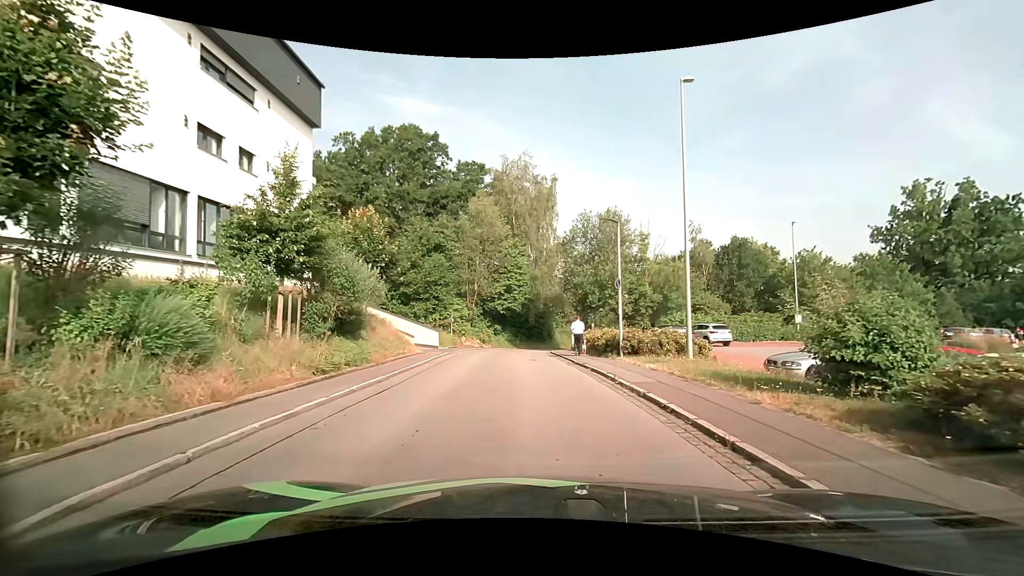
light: Day
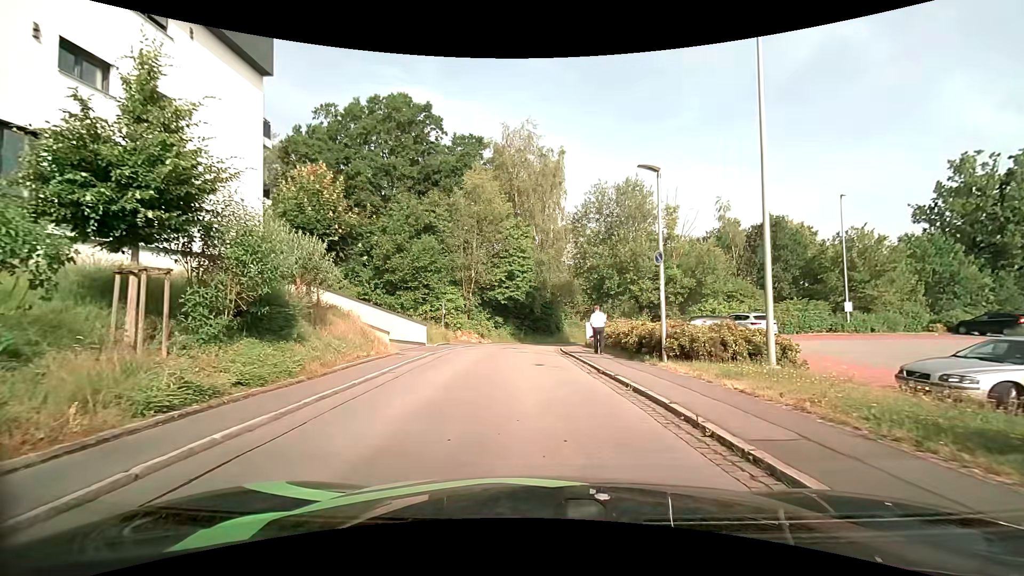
(0.0, +5.7) m; 0°
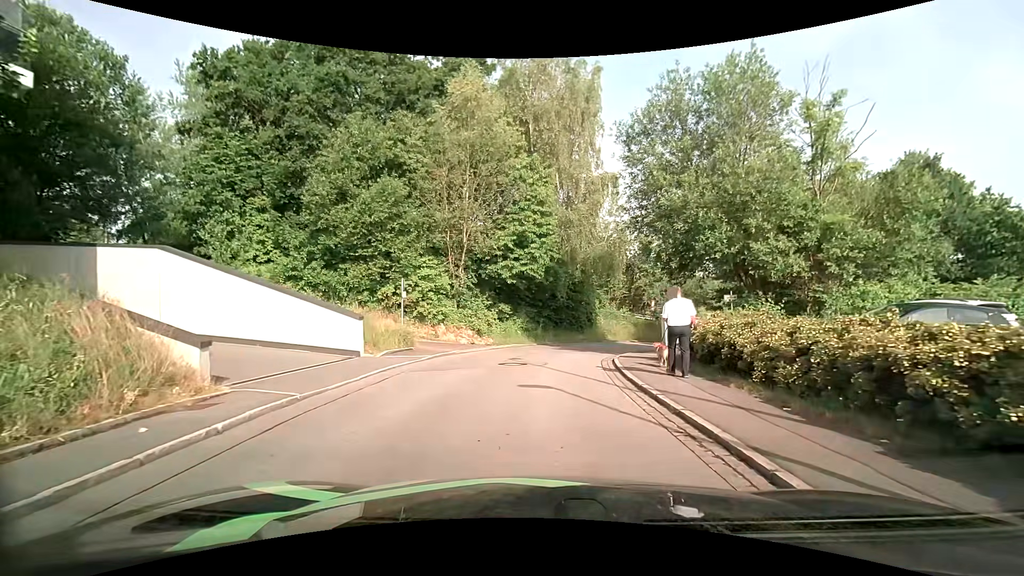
(-0.4, +13.0) m; -2°
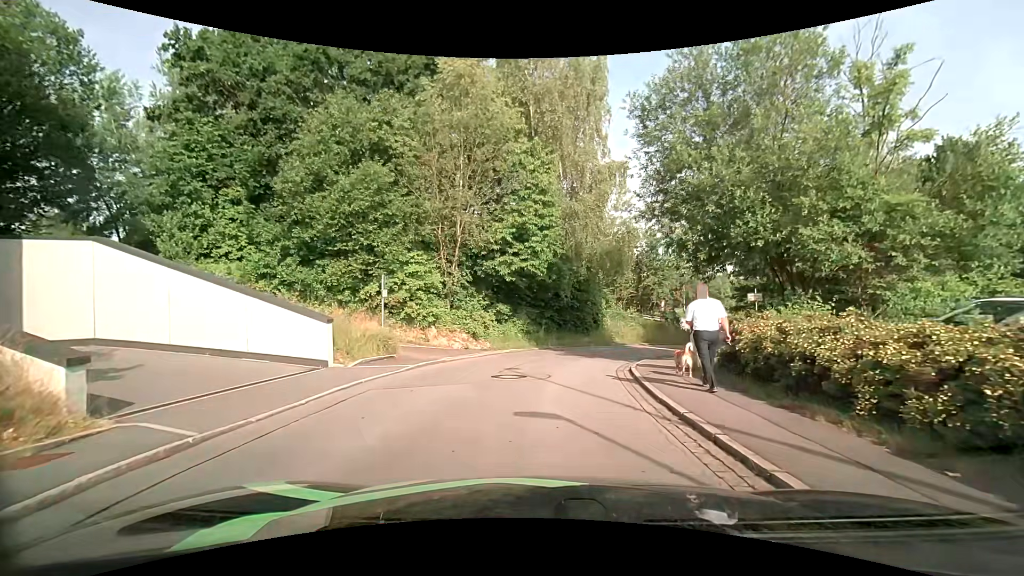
(0.0, +2.5) m; -1°
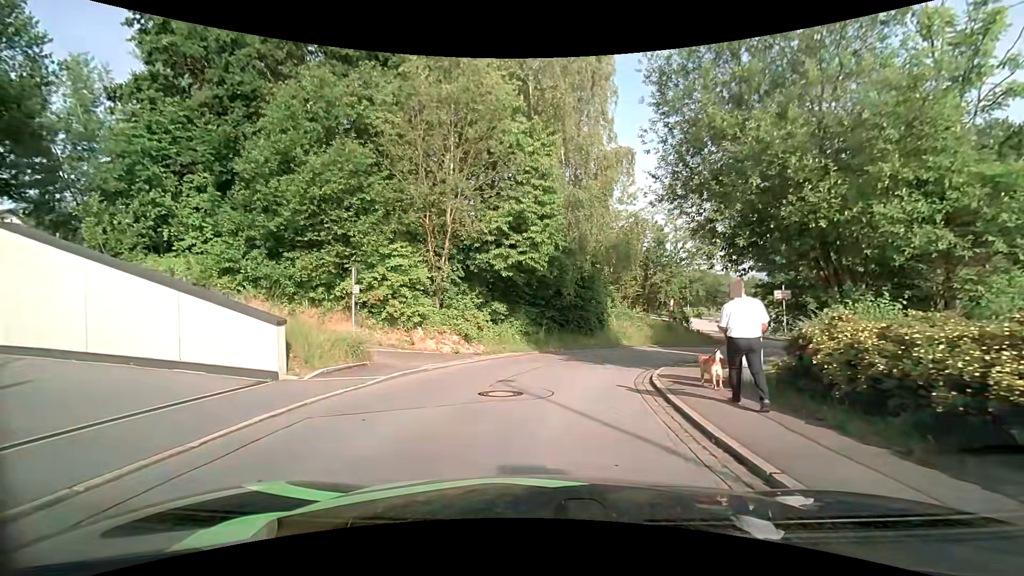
(0.0, +2.4) m; 0°
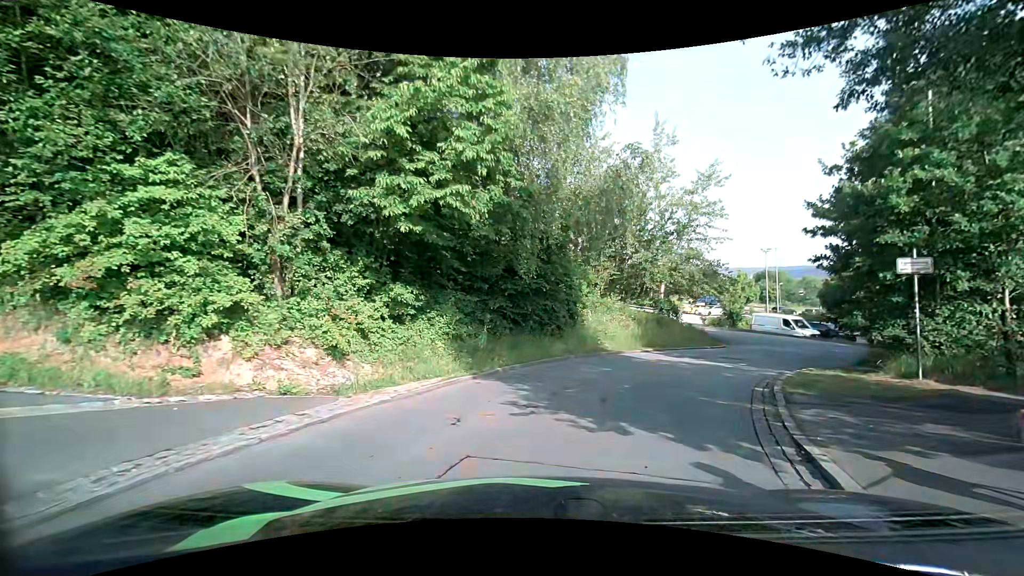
(+0.3, +9.4) m; +6°
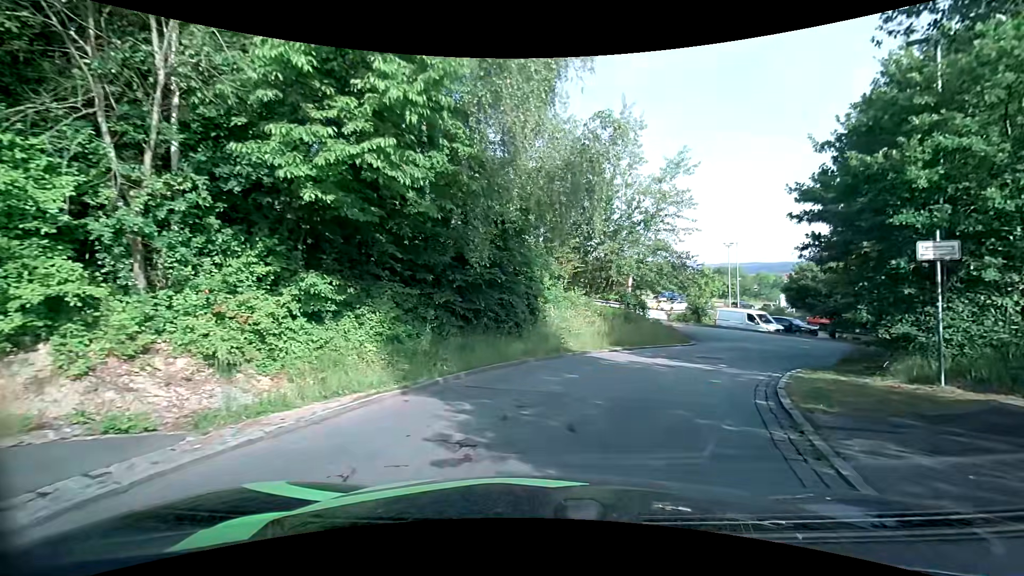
(+0.1, +2.3) m; +5°
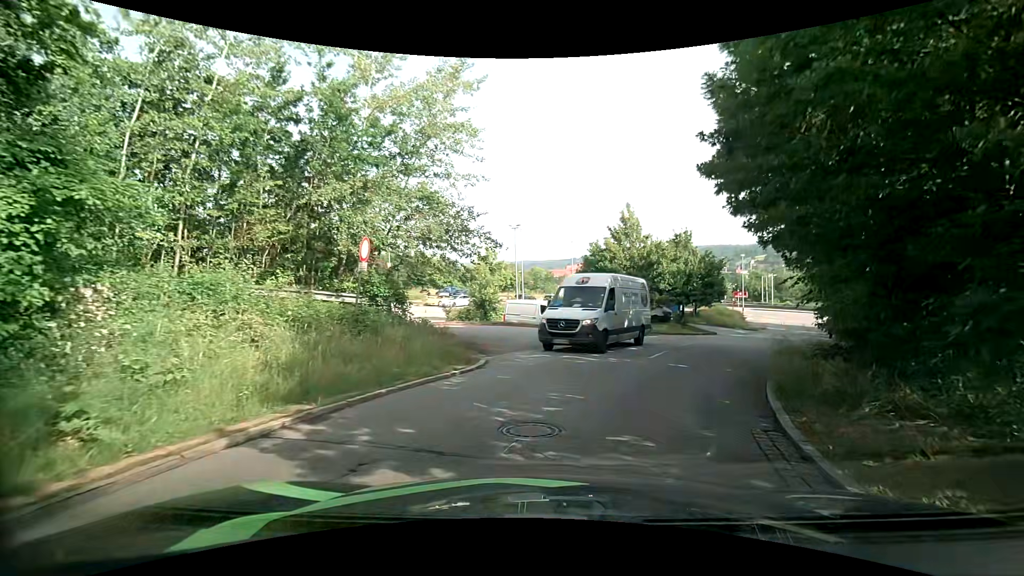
(+2.2, +11.5) m; +22°
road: residential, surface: asphalt
